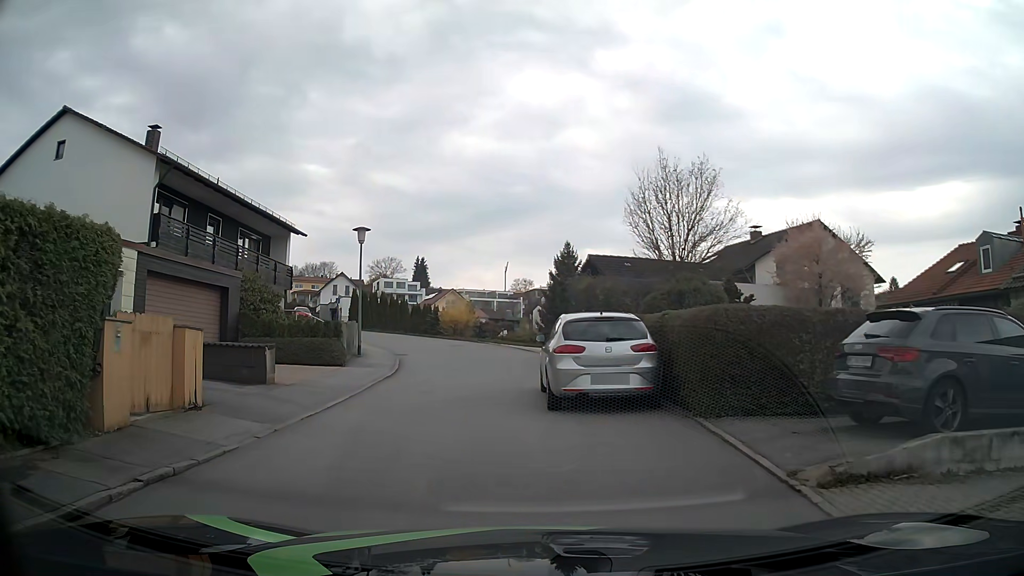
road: residential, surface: asphalt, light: Day
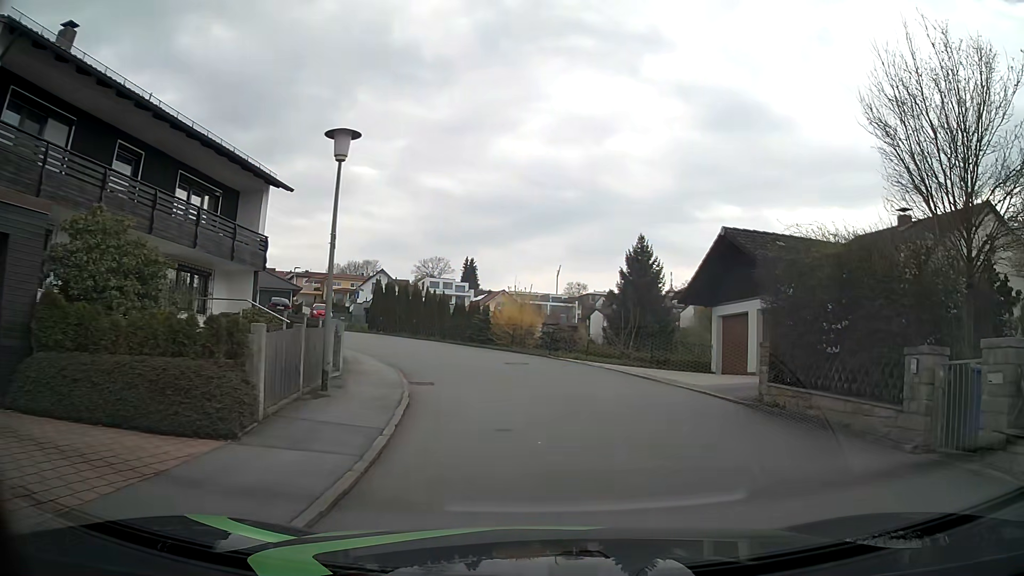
(-1.5, +12.2) m; -3°
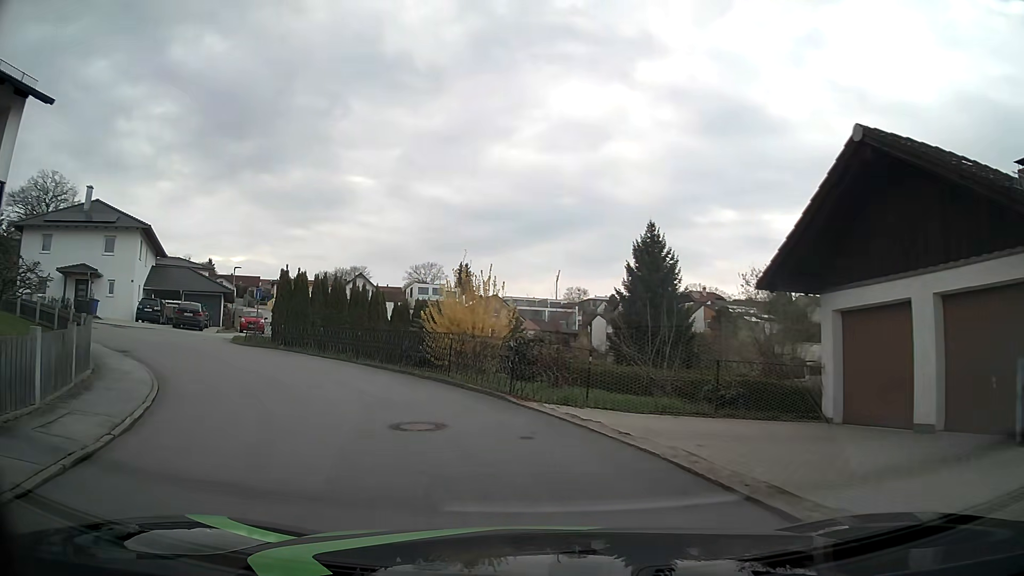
(+1.0, +12.2) m; 0°
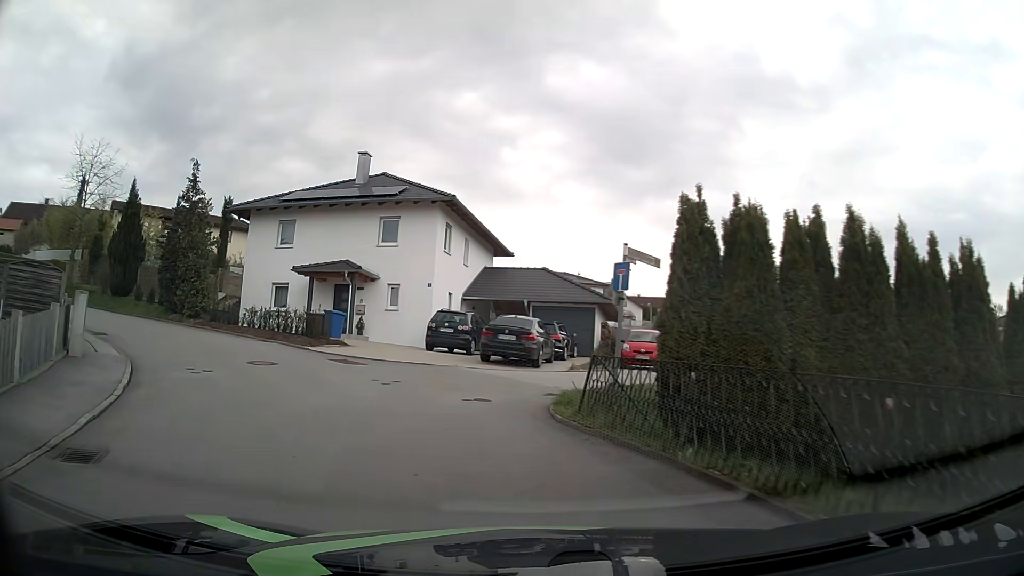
(-5.4, +17.1) m; -35°
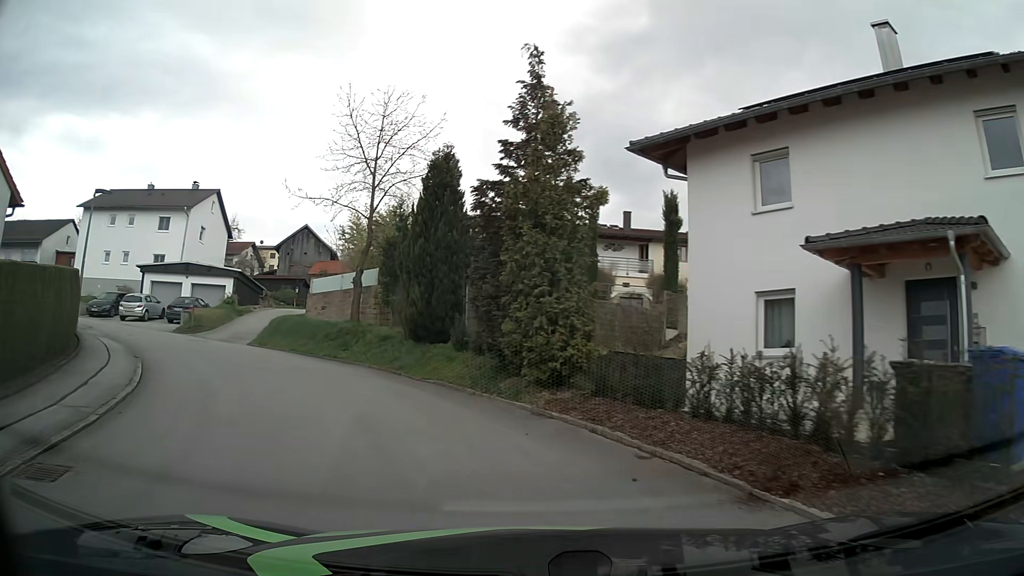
(-5.6, +16.4) m; -42°
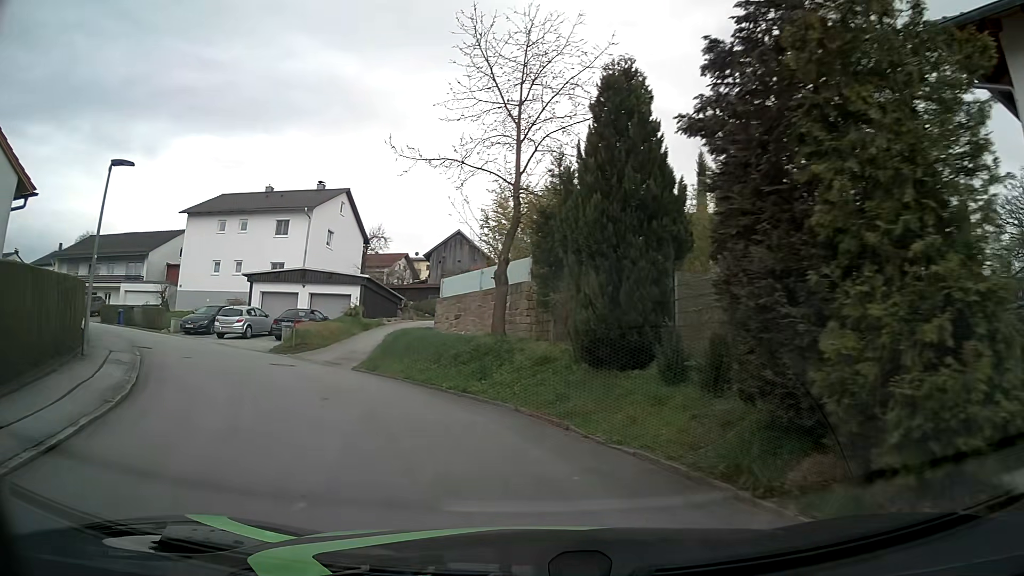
(-0.9, +6.8) m; -14°
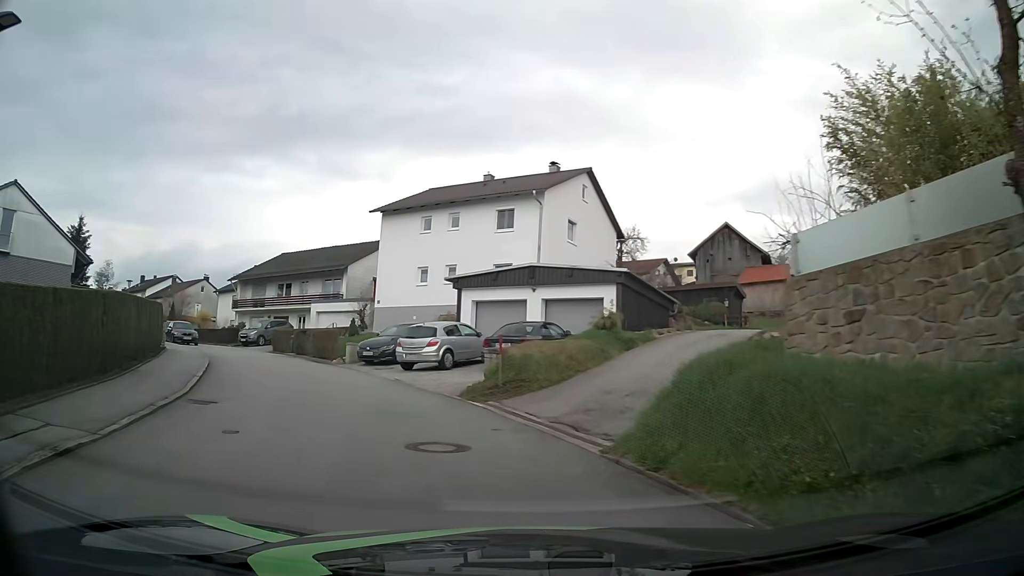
(-2.0, +10.2) m; -22°
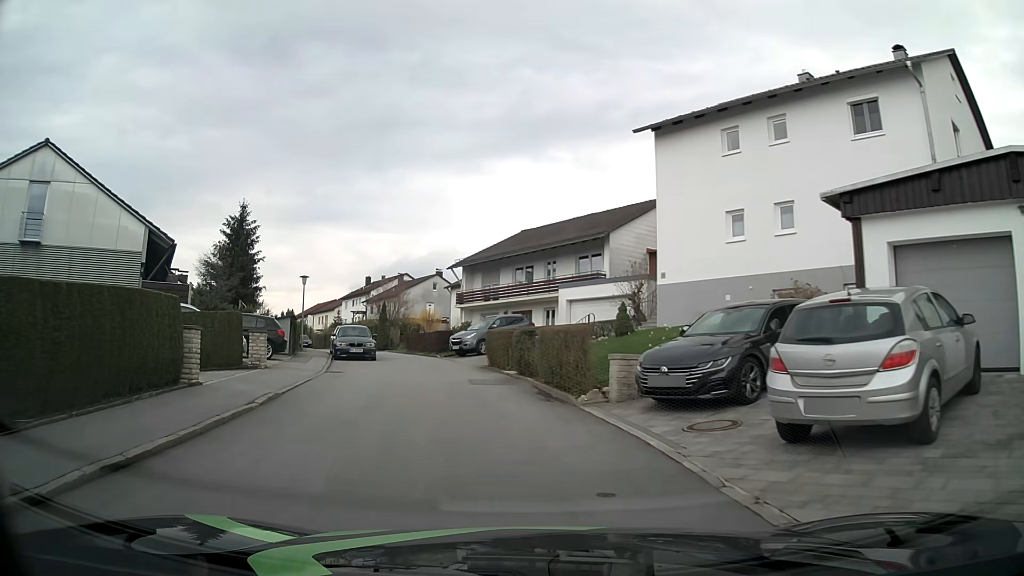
(-3.3, +14.5) m; -22°
(-1, +10) (-3, +20) (-5, +29) (-9, +39) (-13, +48) (-17, +57) (-21, +66) (-26, +75) (-31, +83) (-36, +92) m
